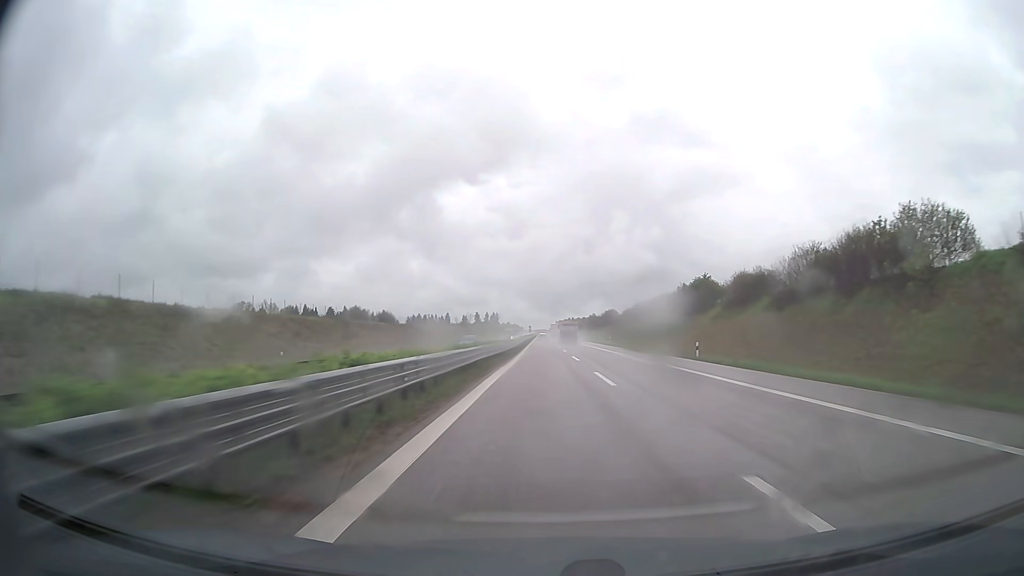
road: trunk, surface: asphalt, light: Day
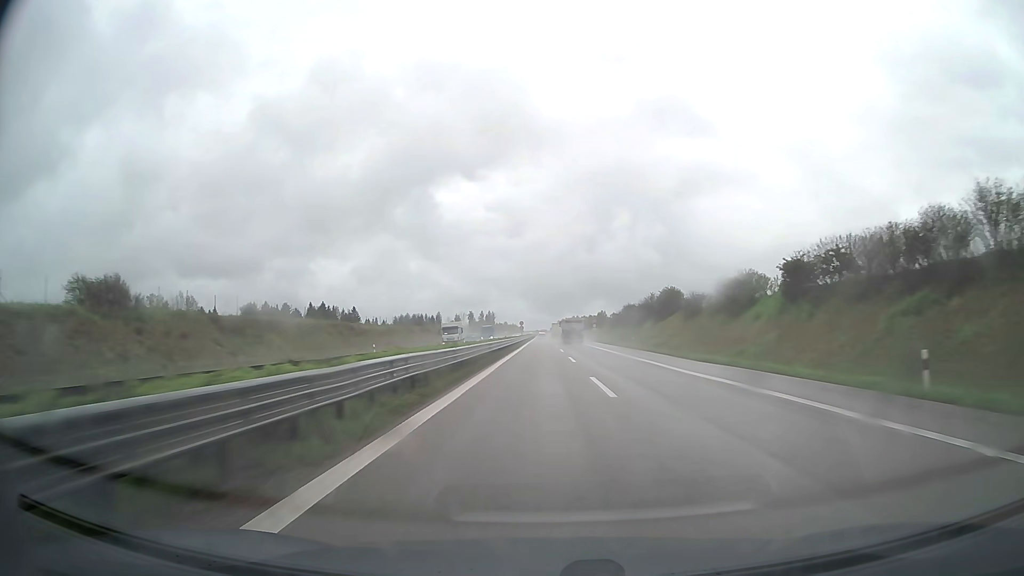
(0.0, +75.1) m; 0°
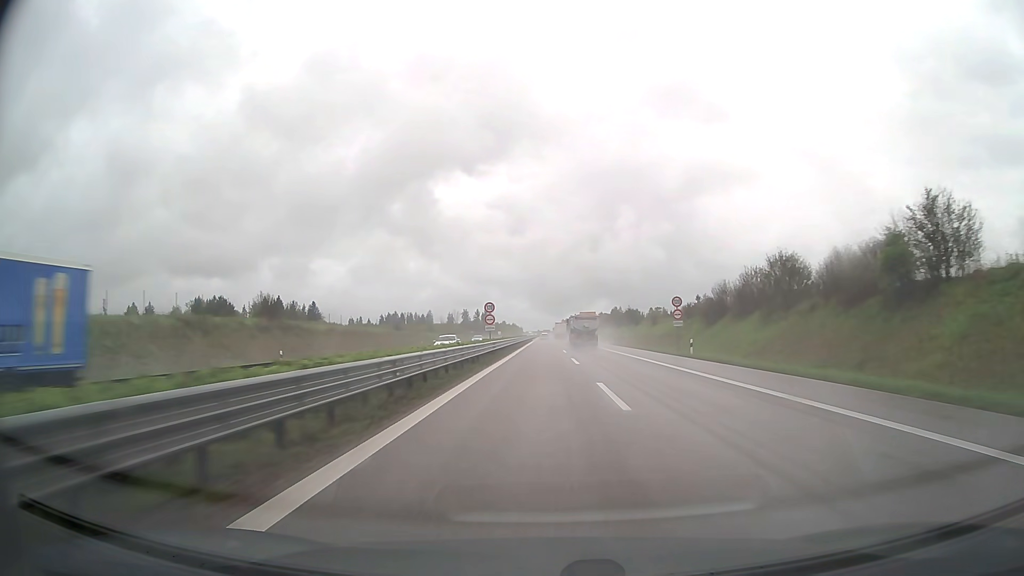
(-0.1, +74.6) m; 0°
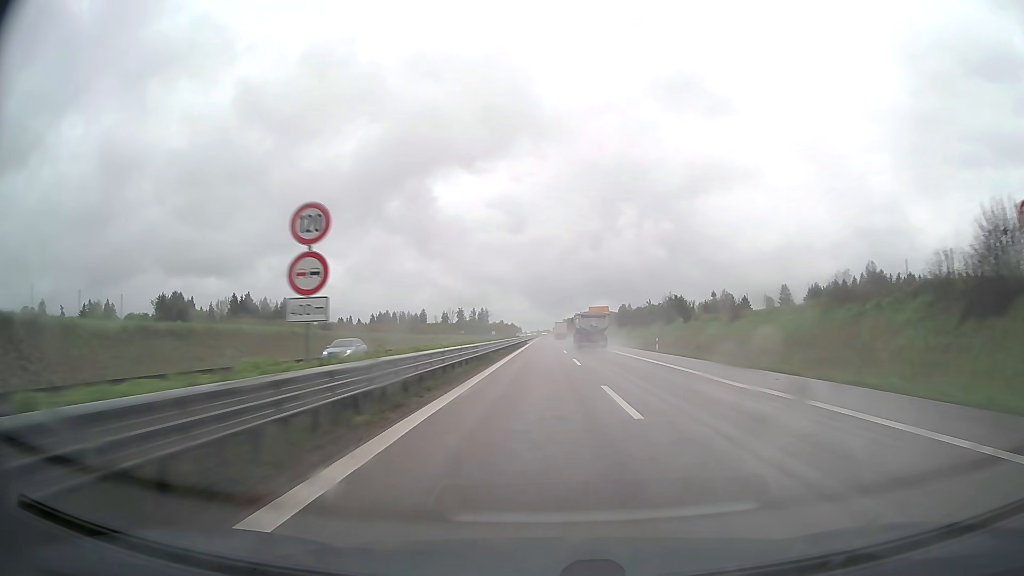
(0.0, +36.9) m; 0°
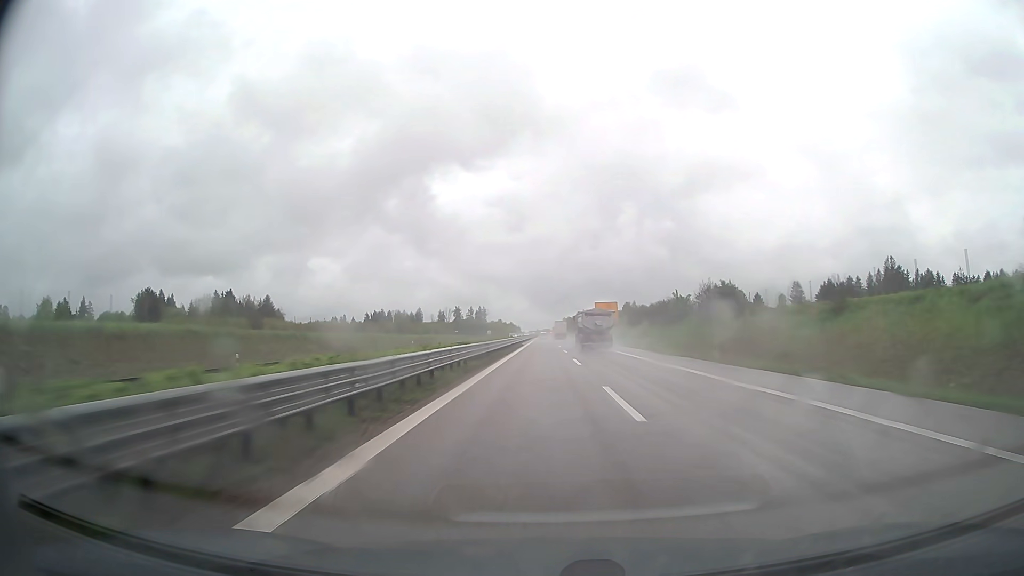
(0.0, +18.3) m; 0°
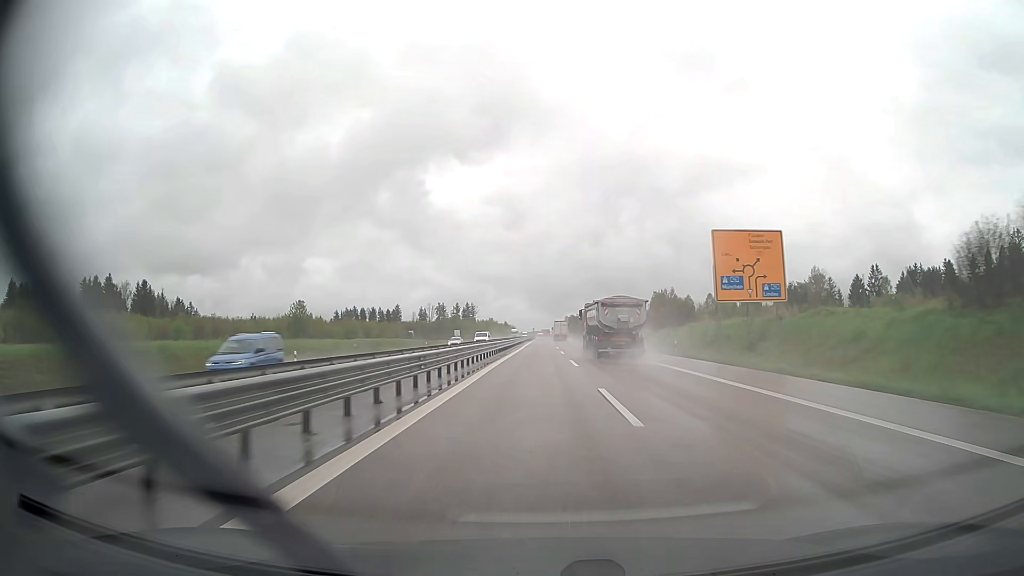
(+0.1, +90.0) m; 0°
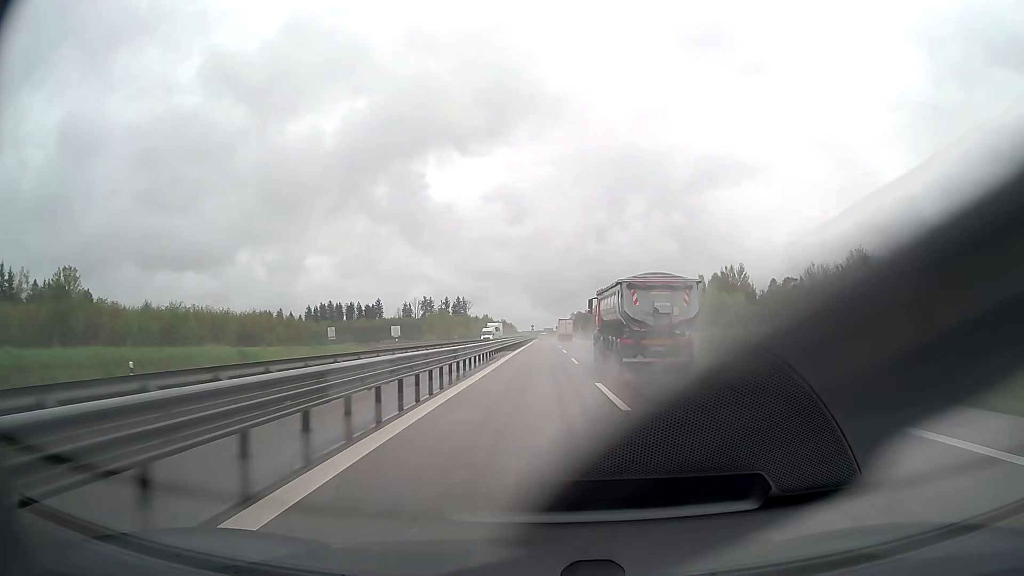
(-0.2, +70.2) m; 0°
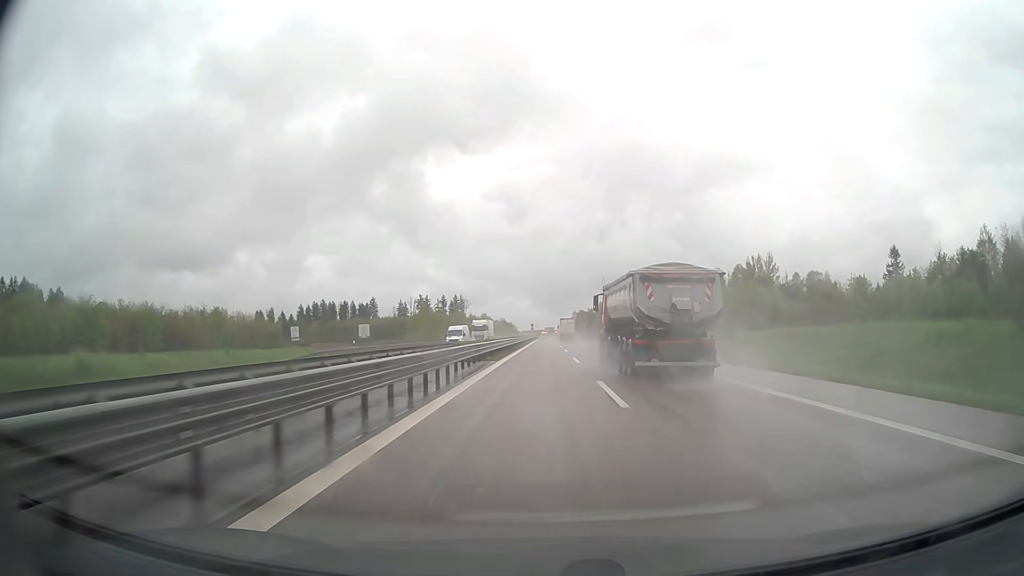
(0.0, +17.2) m; 0°
(0, +10) (0, +20) (0, +30) (0, +40) (0, +50) (0, +60) (0, +70) (0, +80) (0, +90) (0, +100) m
